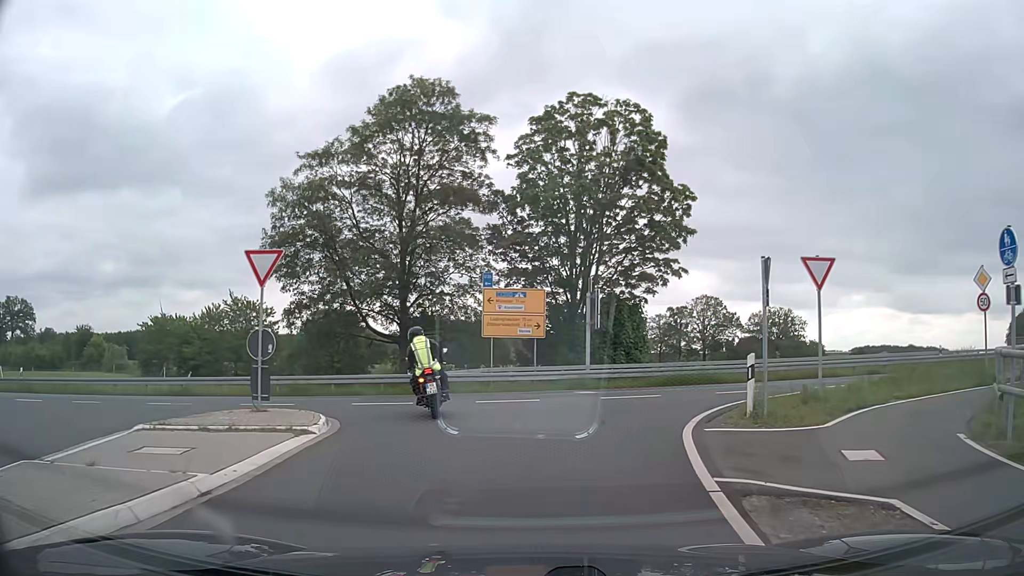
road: secondary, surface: asphalt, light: Day
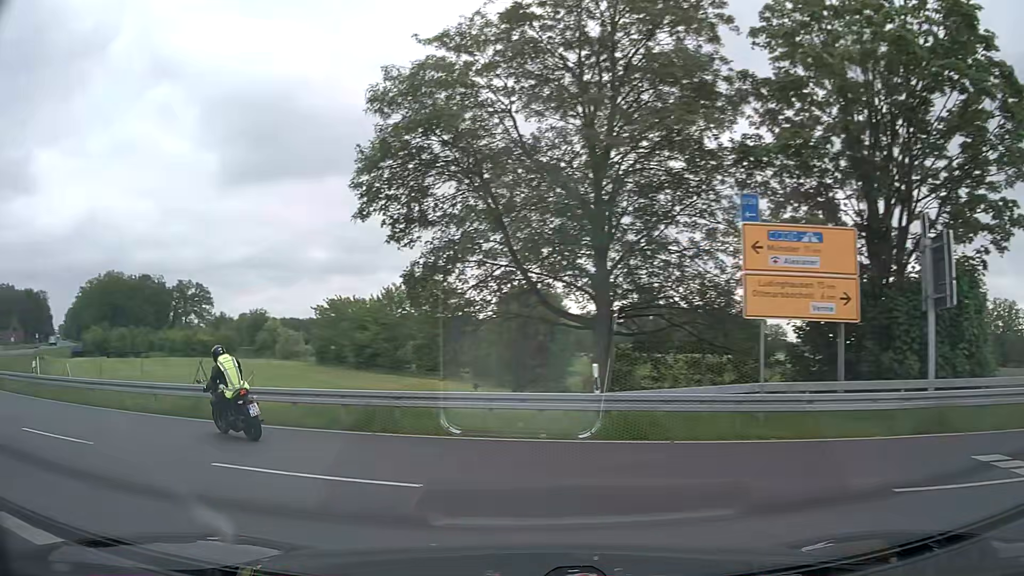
(-1.2, +14.0) m; -18°
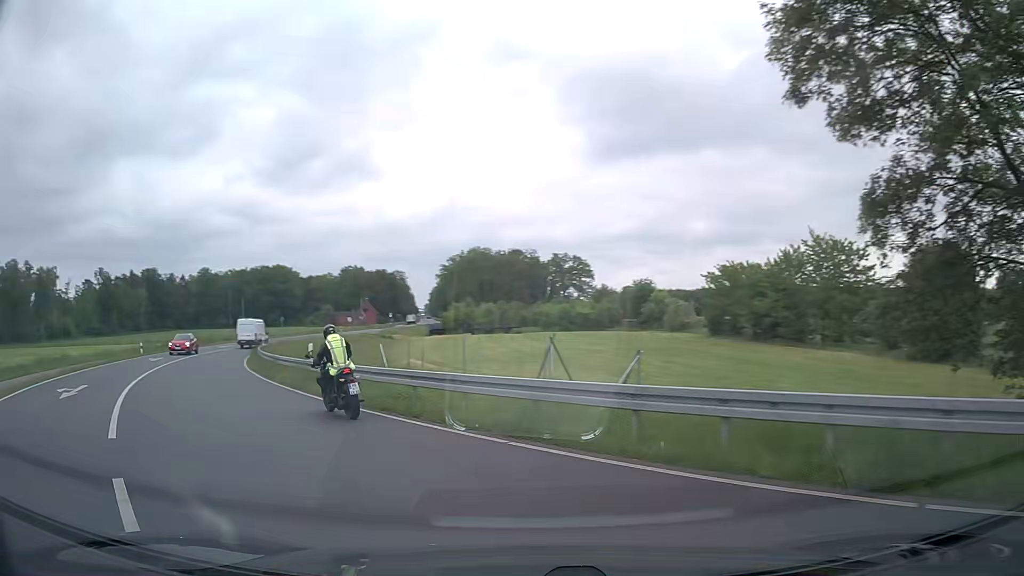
(-2.2, +7.5) m; -33°
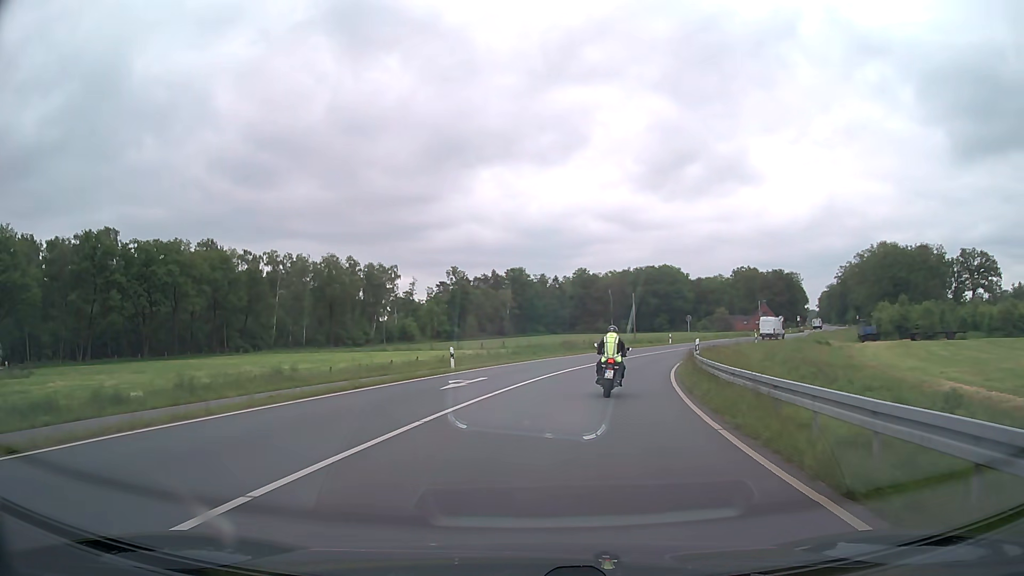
(-10.4, +22.5) m; -32°
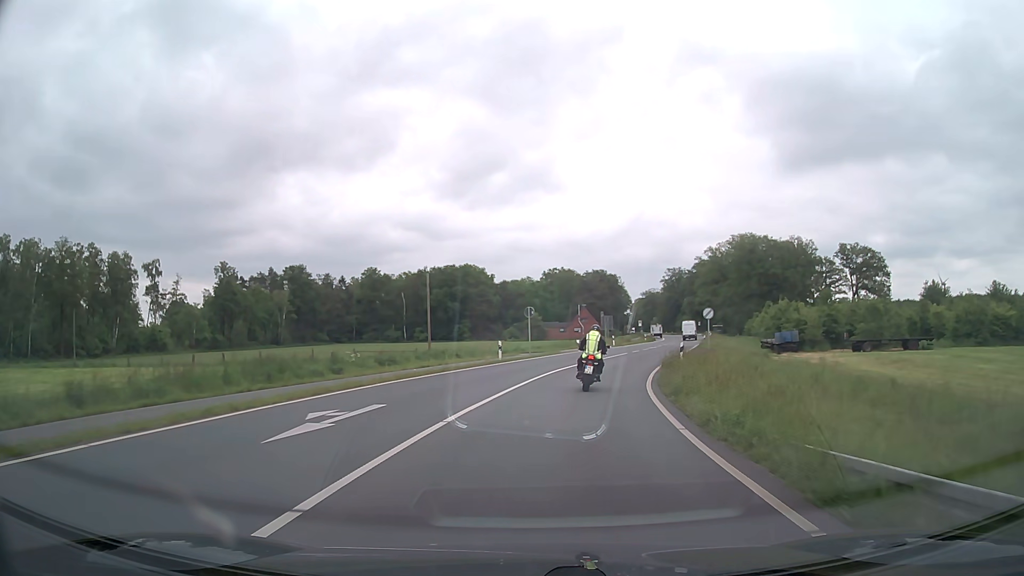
(+4.9, +33.8) m; +17°
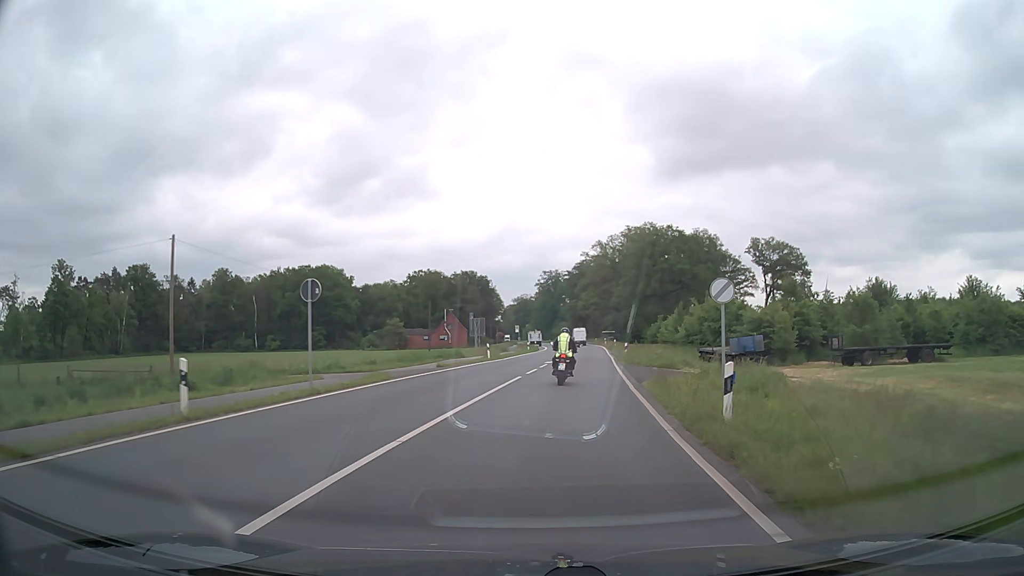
(+2.2, +22.4) m; +11°
(0, +10) (+1, +20) (+2, +30) (+3, +40) (+4, +50) (+5, +60) (+6, +70) (+7, +80) (+8, +90) (+8, +100) m
